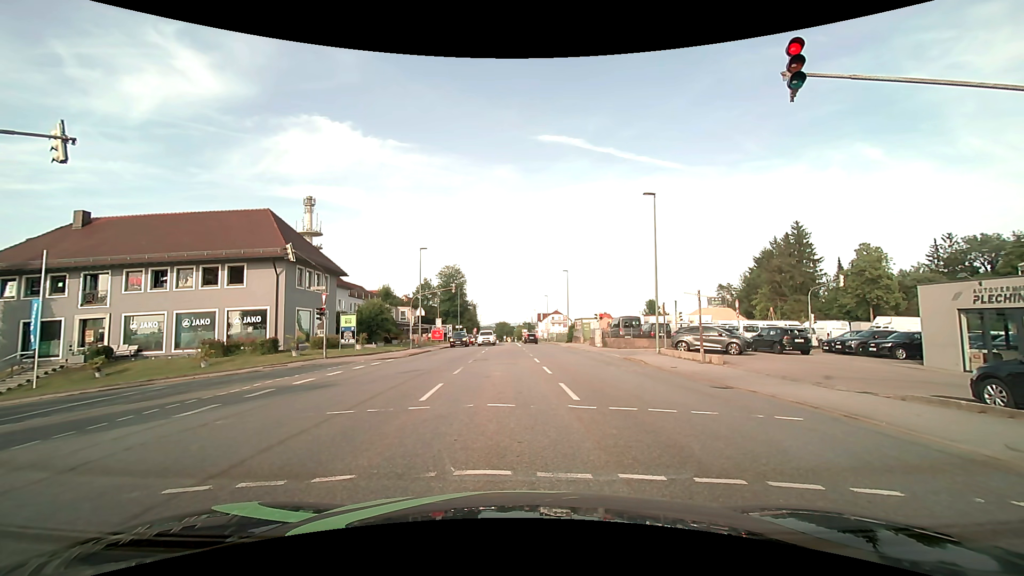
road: tertiary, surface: asphalt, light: Day
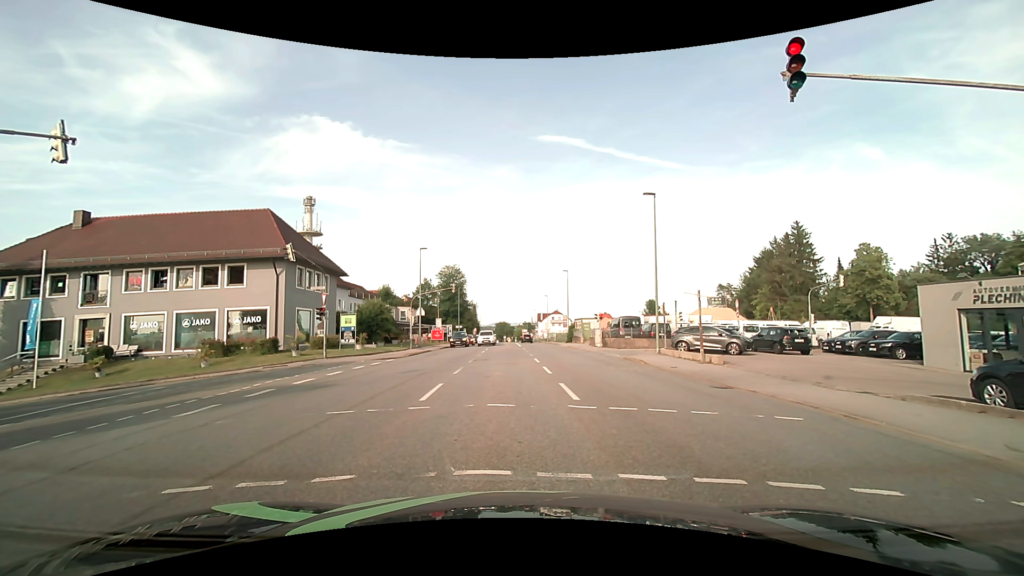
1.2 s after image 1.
(0.0, 0.0) m; 0°
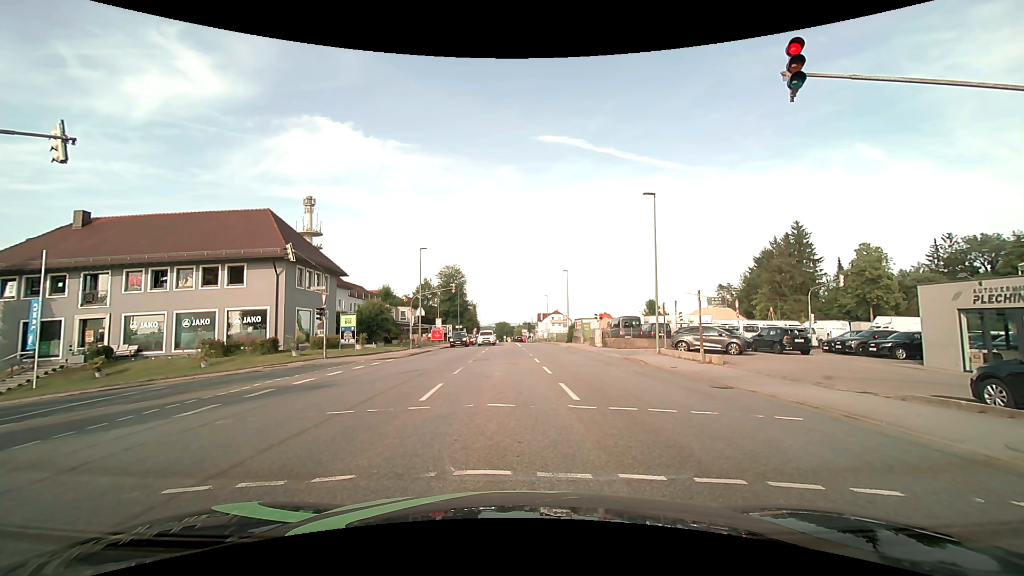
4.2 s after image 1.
(0.0, 0.0) m; 0°
